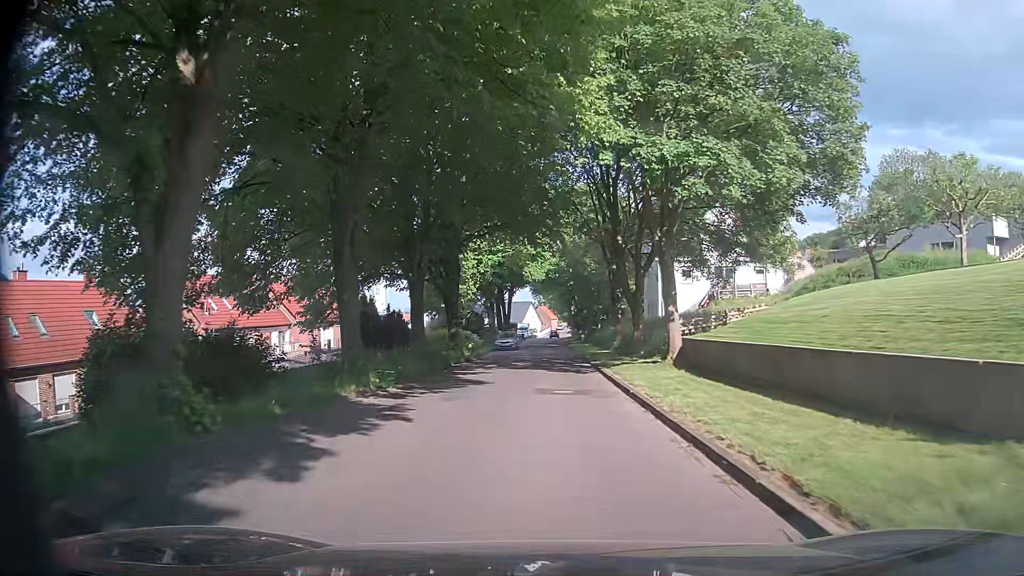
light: Day
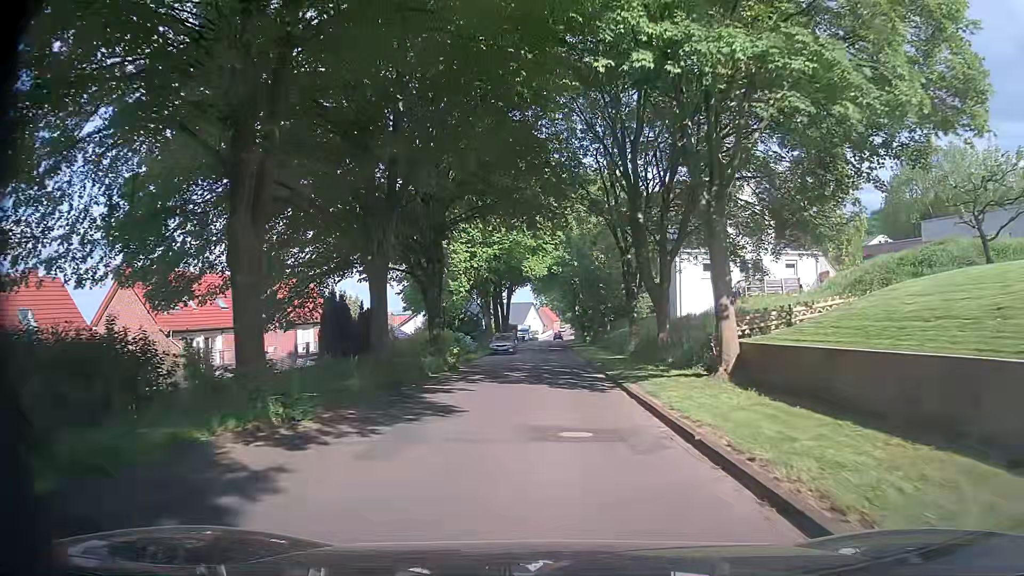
(+0.1, +6.4) m; +1°
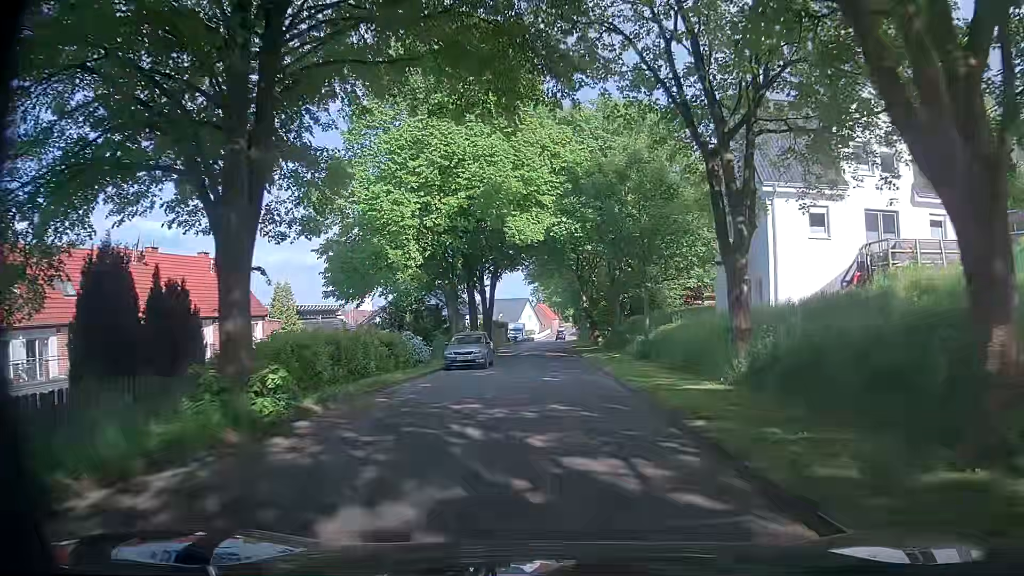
(-0.1, +19.1) m; +2°
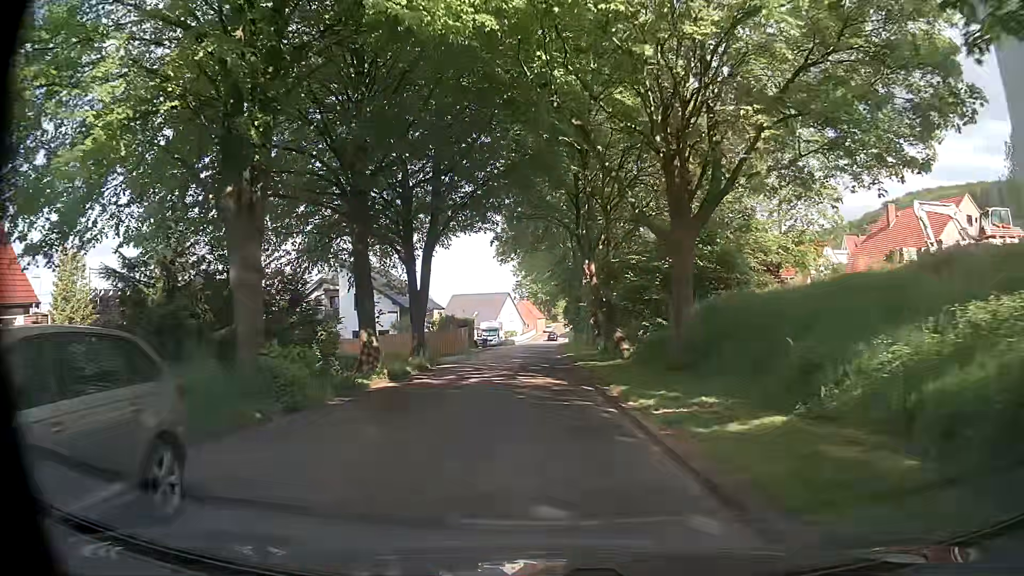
(-0.5, +24.6) m; 0°
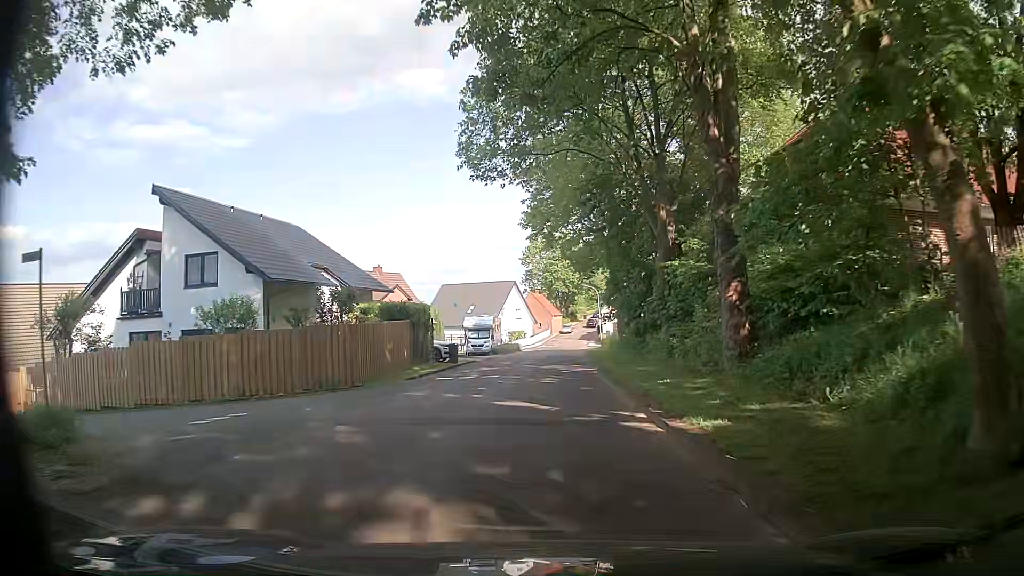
(-1.0, +30.1) m; -1°
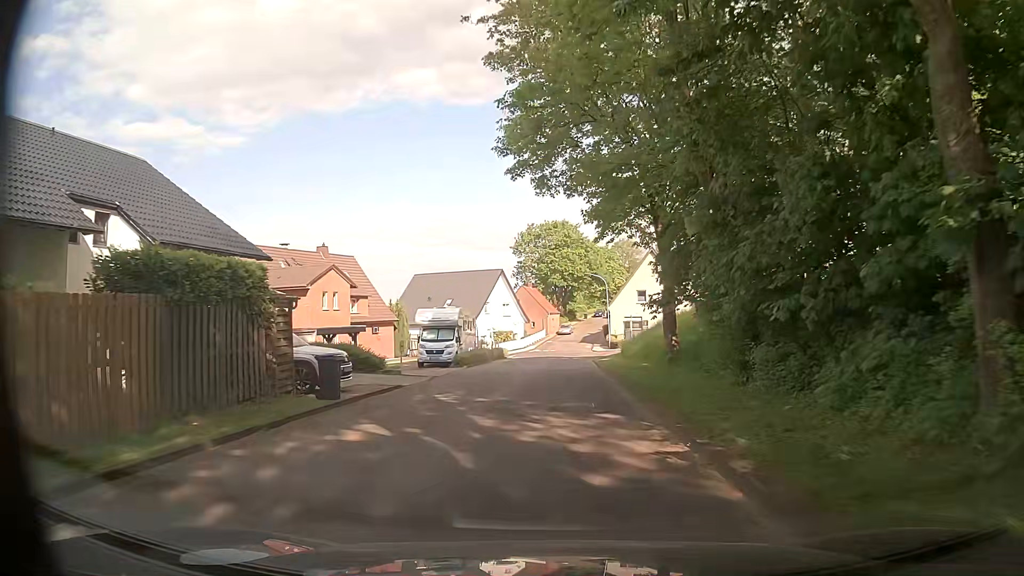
(-0.1, +18.0) m; -1°
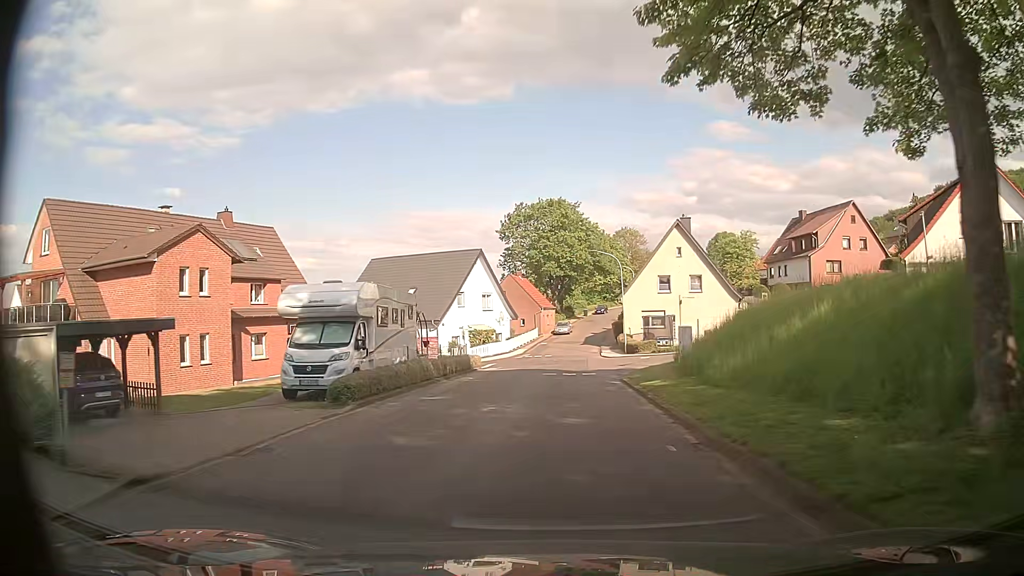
(+0.2, +18.0) m; +1°
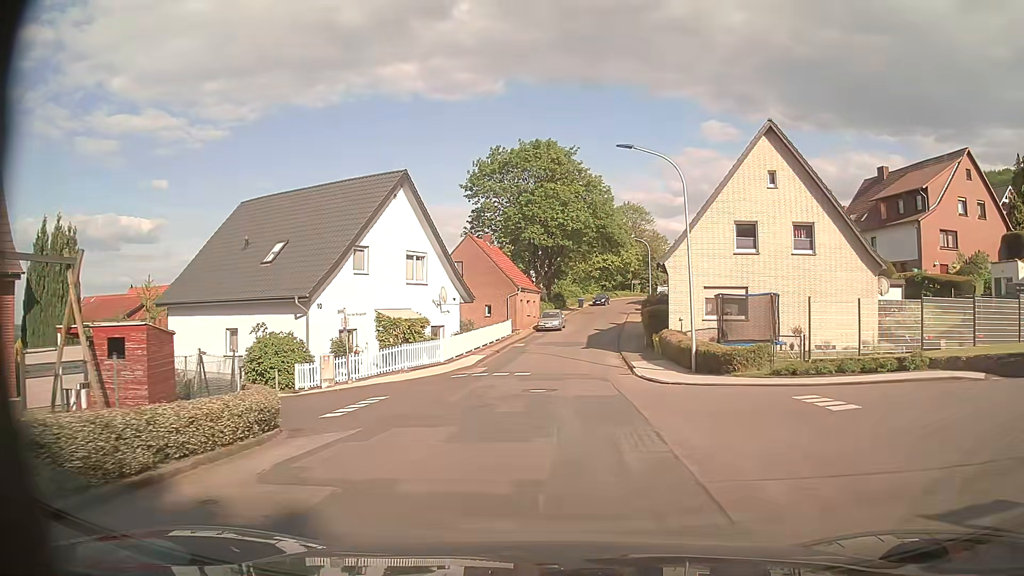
(+0.1, +26.6) m; 0°
